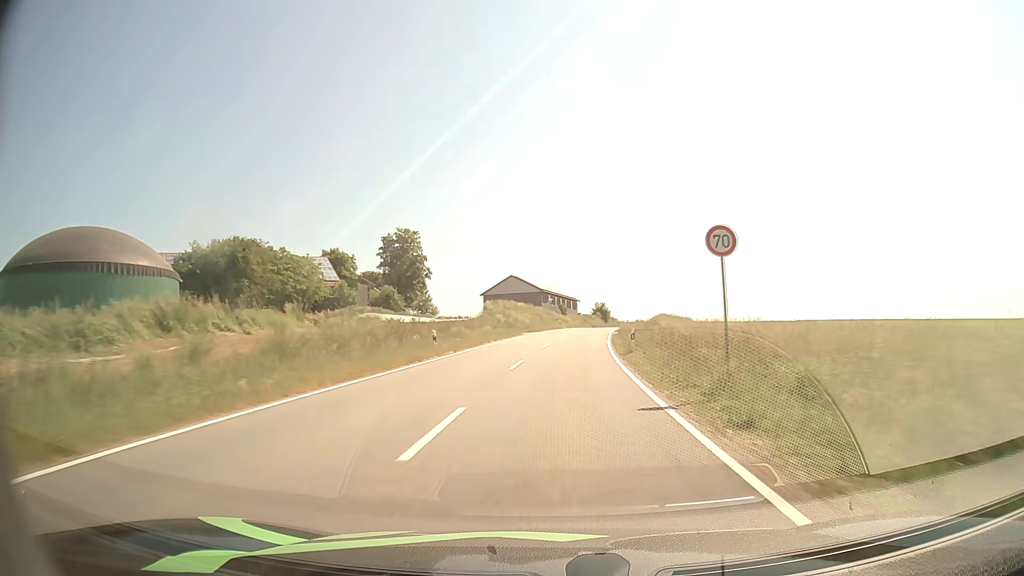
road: tertiary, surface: asphalt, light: Day
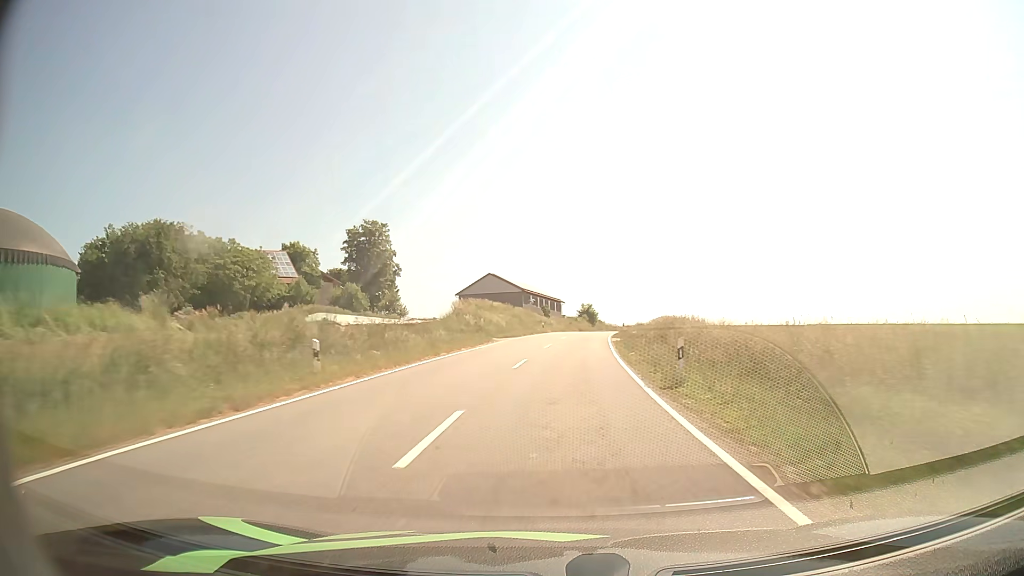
(+0.2, +12.3) m; +1°
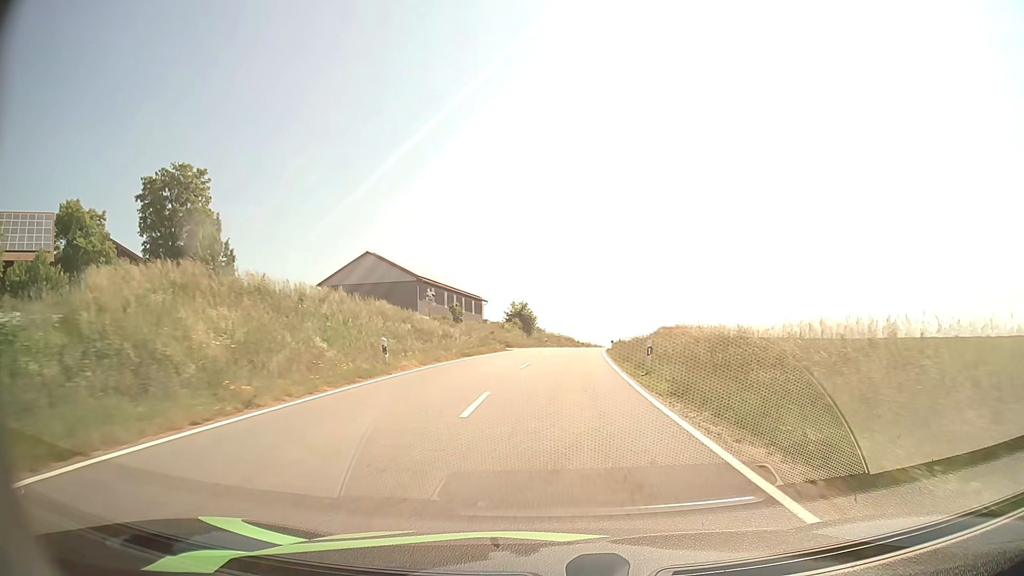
(+2.3, +45.5) m; +6°
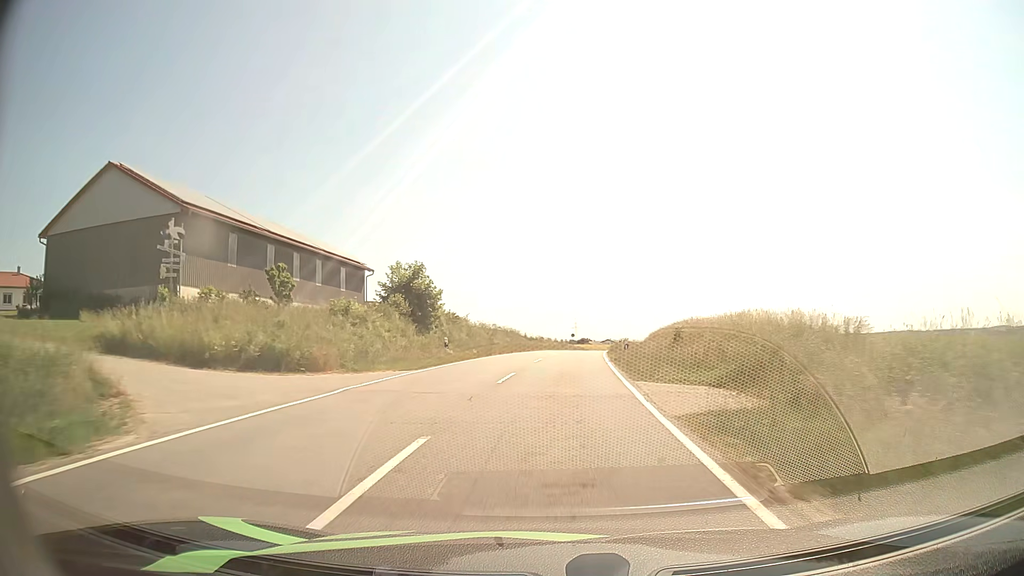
(+2.0, +43.0) m; +5°
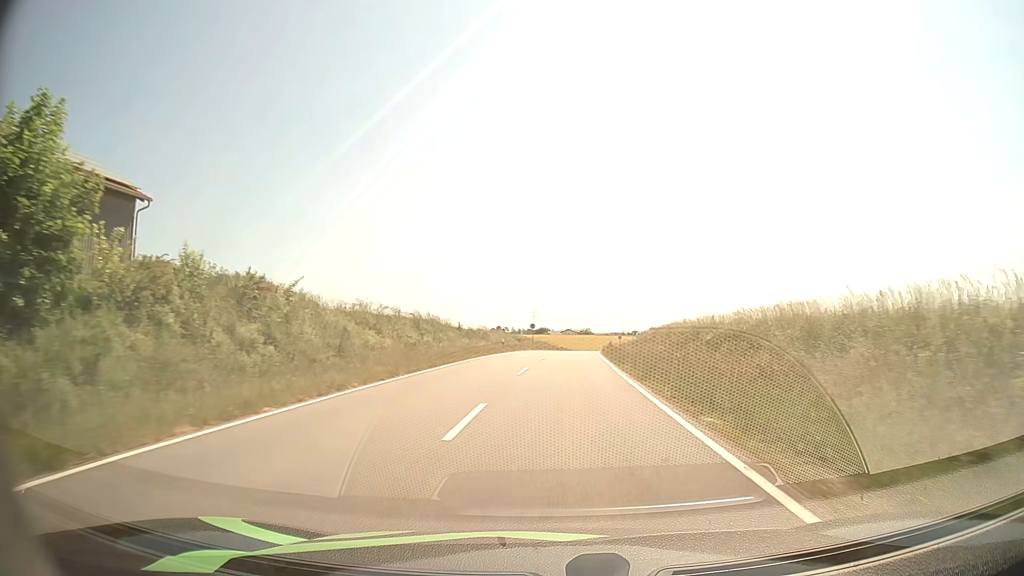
(+0.8, +33.1) m; +3°
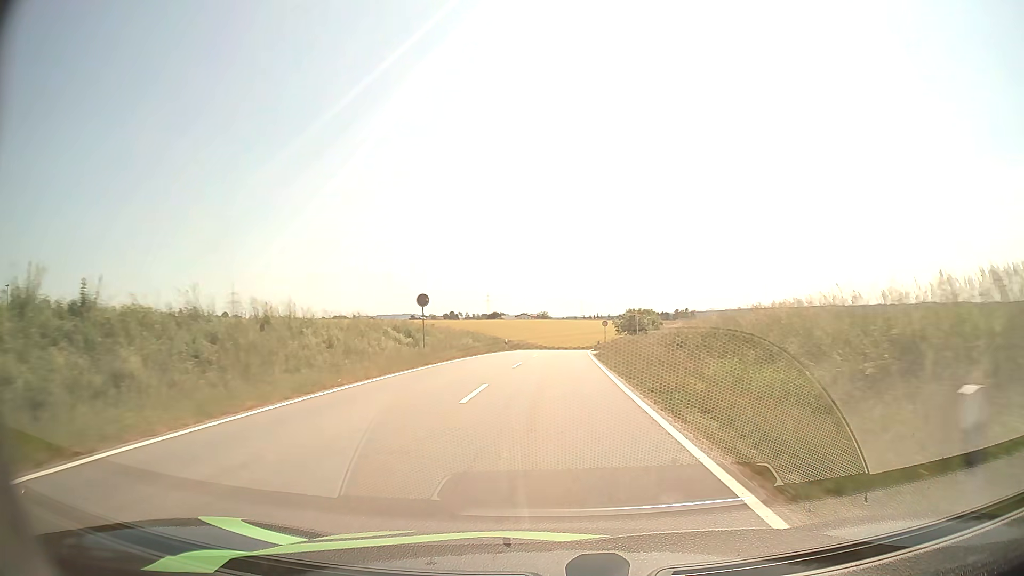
(+1.9, +46.1) m; +4°
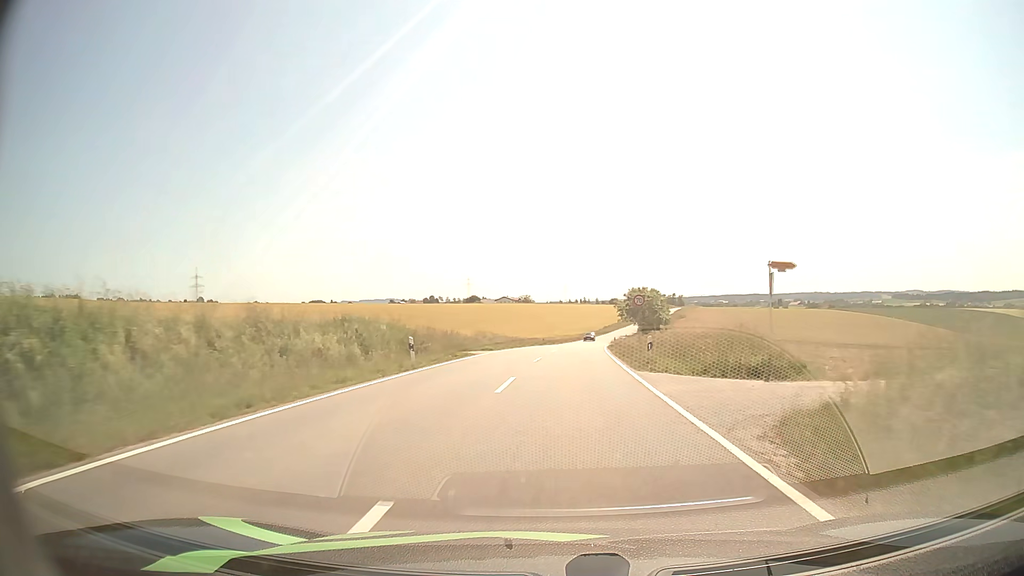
(+0.4, +35.2) m; +1°
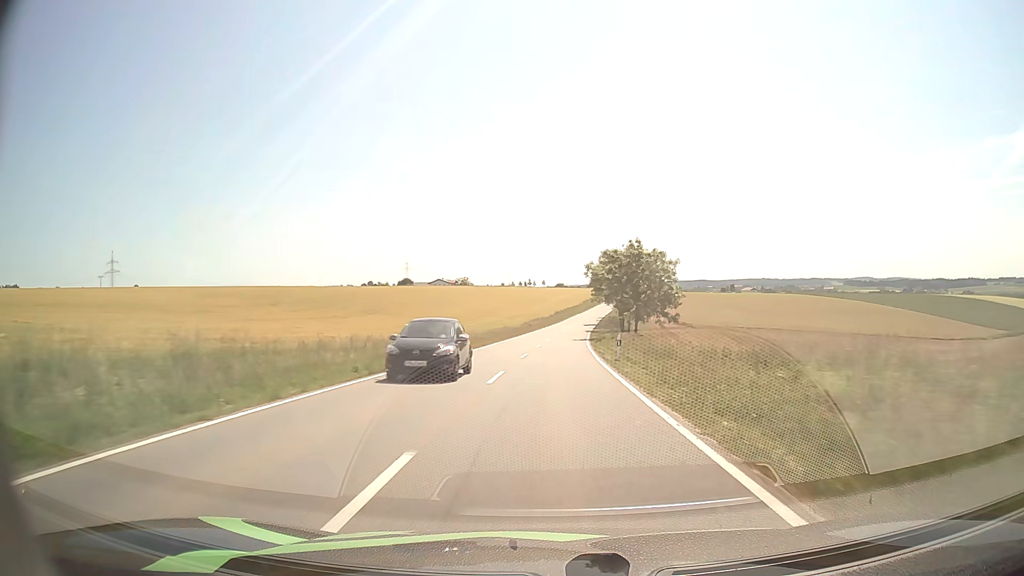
(+2.2, +47.1) m; +5°
(0, +10) (0, +20) (0, +30) (+1, +40) (+1, +50) (+2, +60) (+2, +70) (+3, +80) (+4, +90) (+5, +100) m
